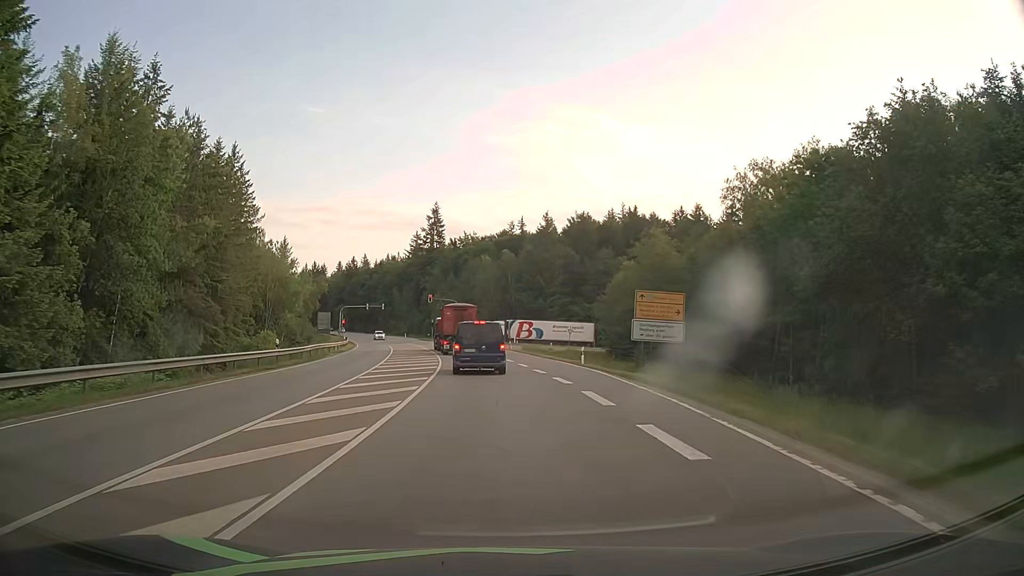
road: secondary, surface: asphalt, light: Day
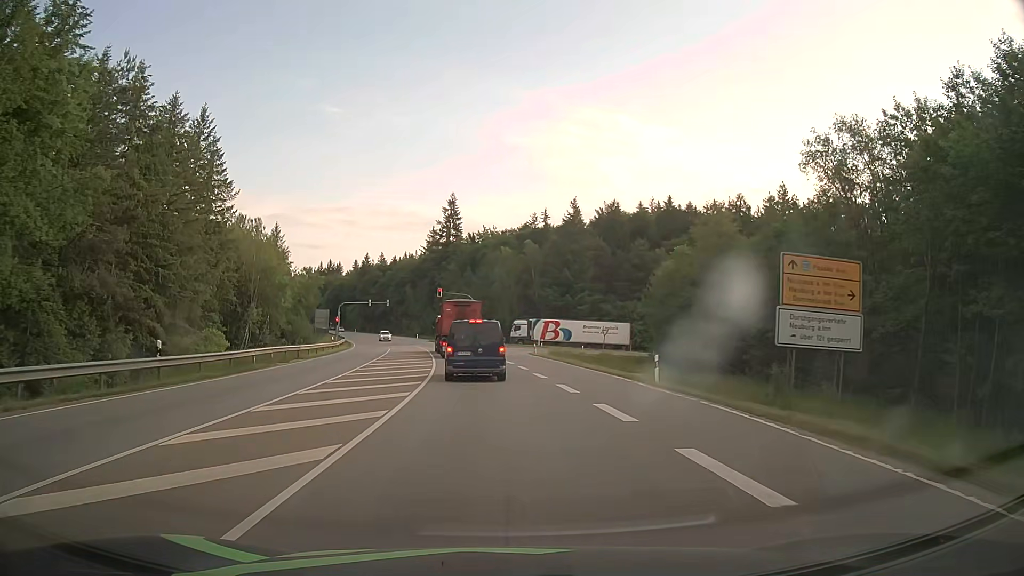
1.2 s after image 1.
(-0.2, +14.0) m; -2°
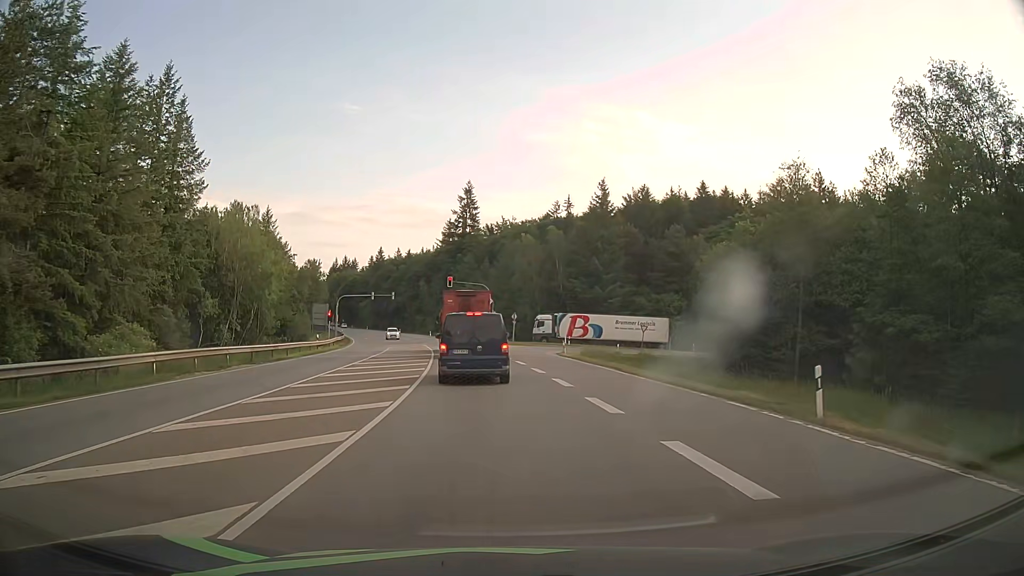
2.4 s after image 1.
(-0.1, +11.4) m; -1°
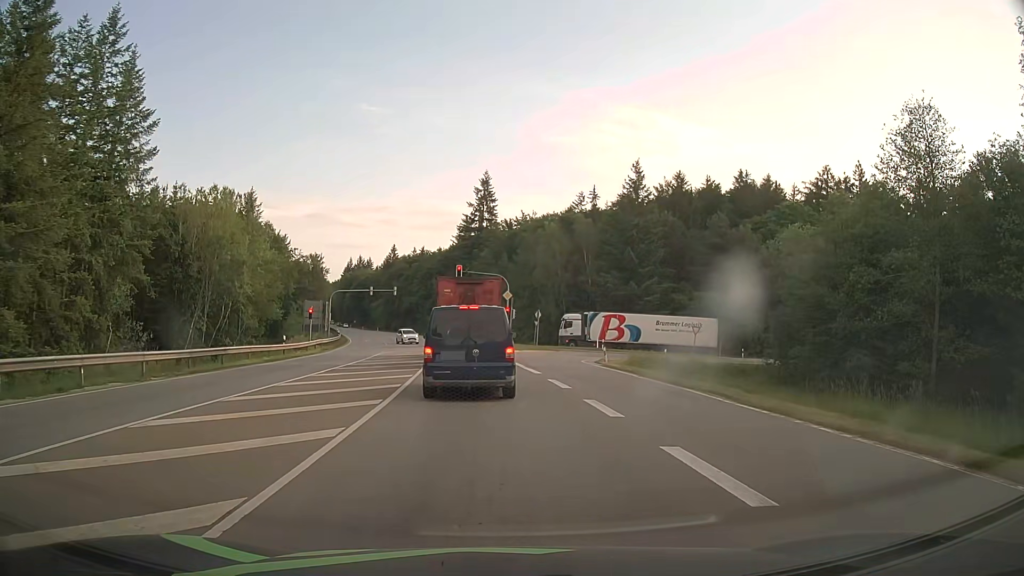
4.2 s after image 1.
(-0.2, +12.0) m; -1°
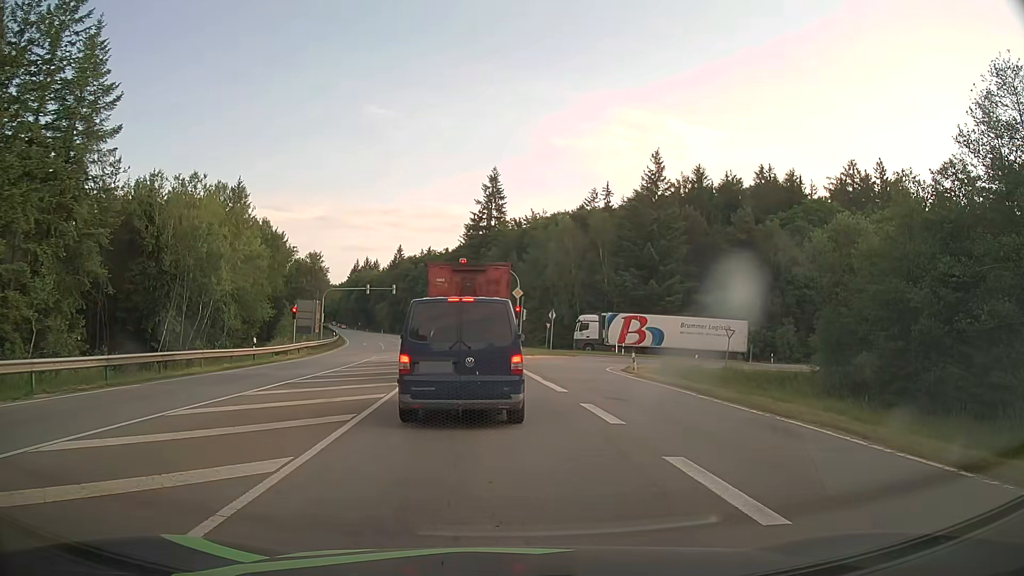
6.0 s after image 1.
(-0.1, +6.1) m; 0°
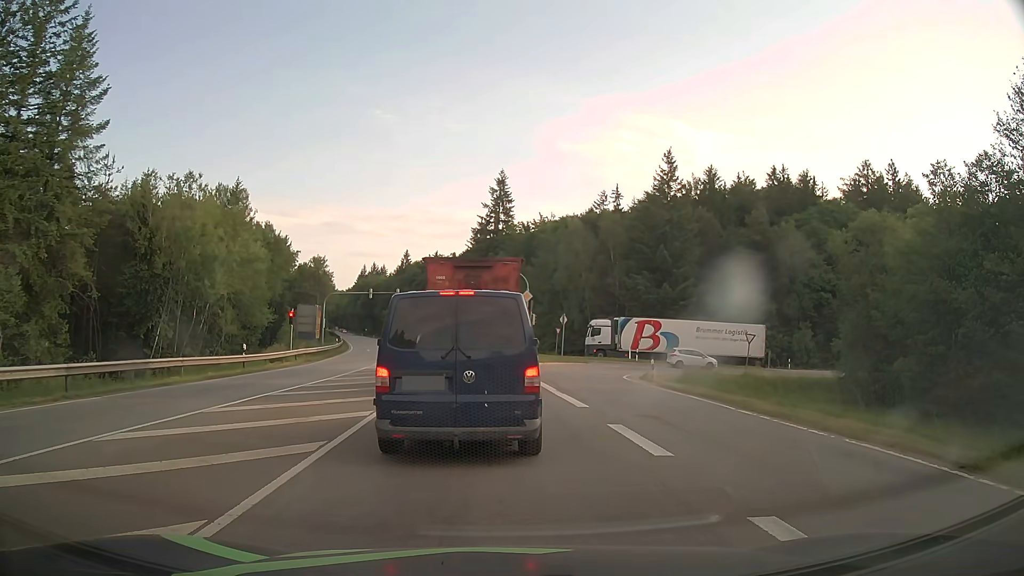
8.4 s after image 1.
(0.0, +2.4) m; -1°
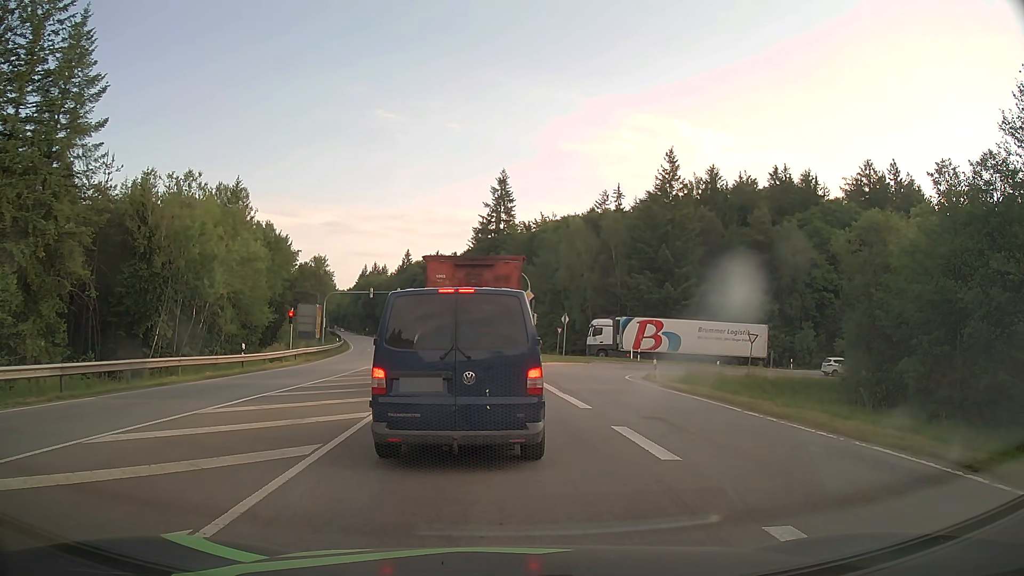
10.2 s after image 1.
(0.0, +0.3) m; 0°
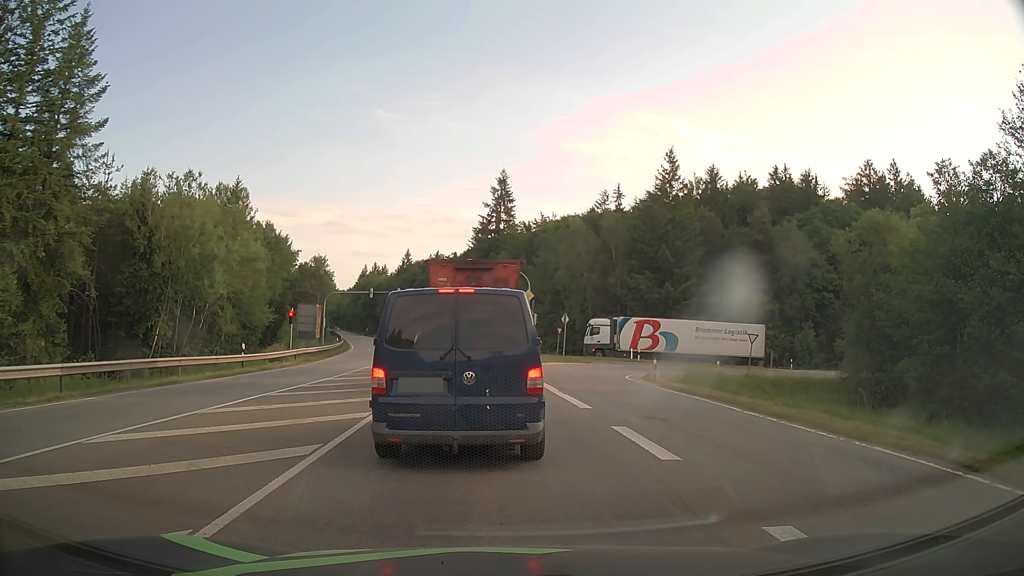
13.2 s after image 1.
(0.0, 0.0) m; 0°
